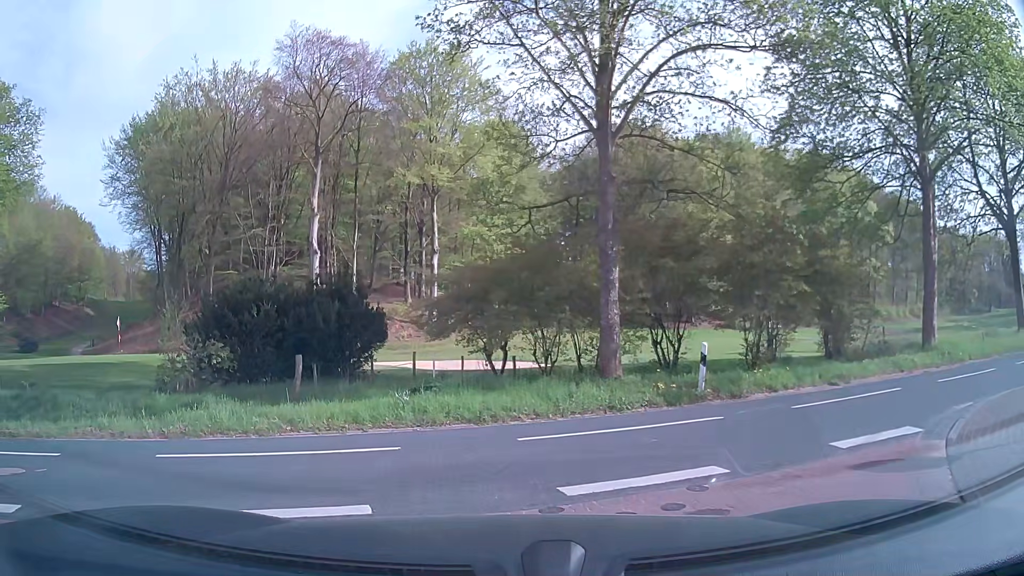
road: residential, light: Day
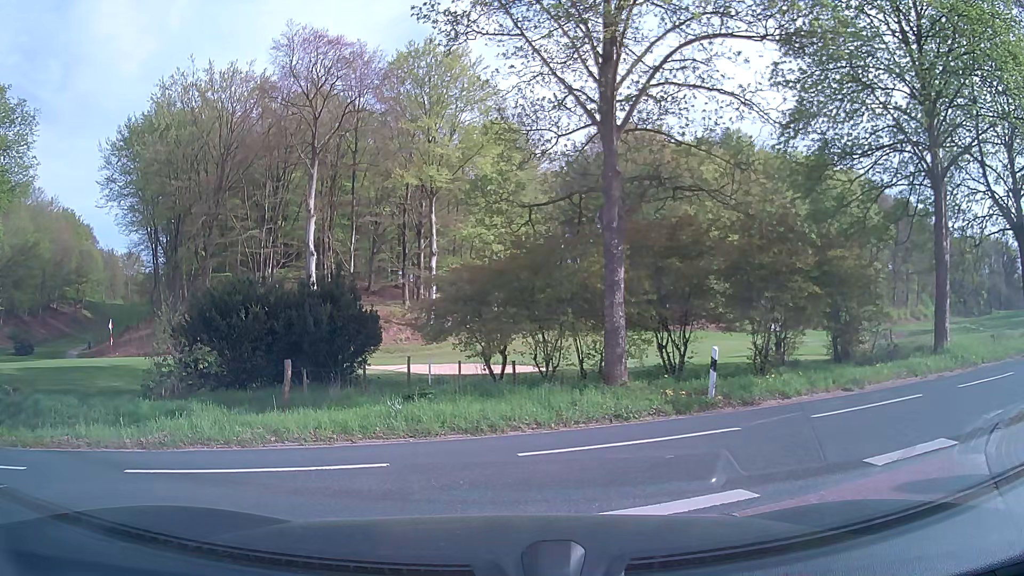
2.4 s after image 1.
(0.0, +0.8) m; 0°
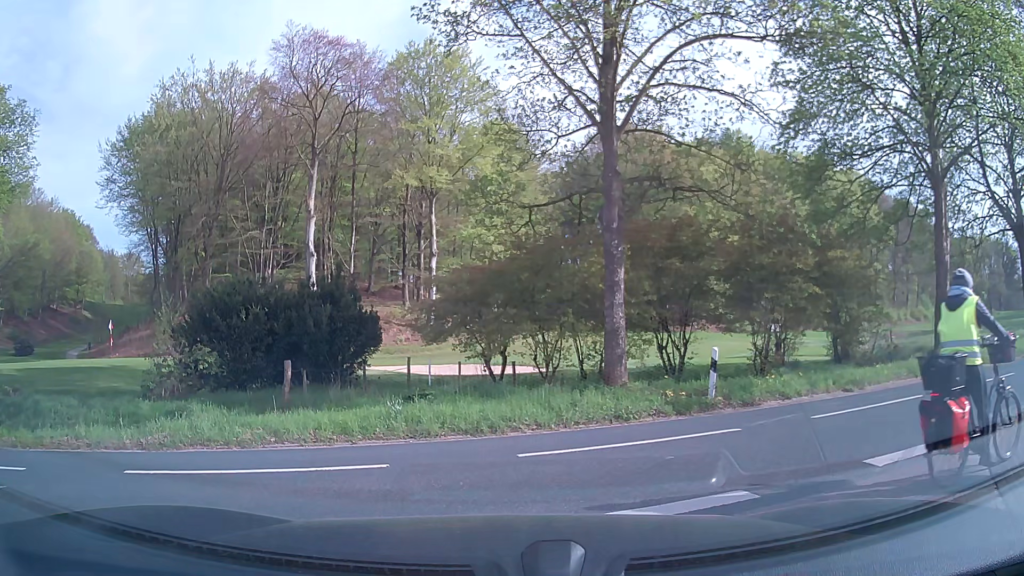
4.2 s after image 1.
(0.0, 0.0) m; 0°
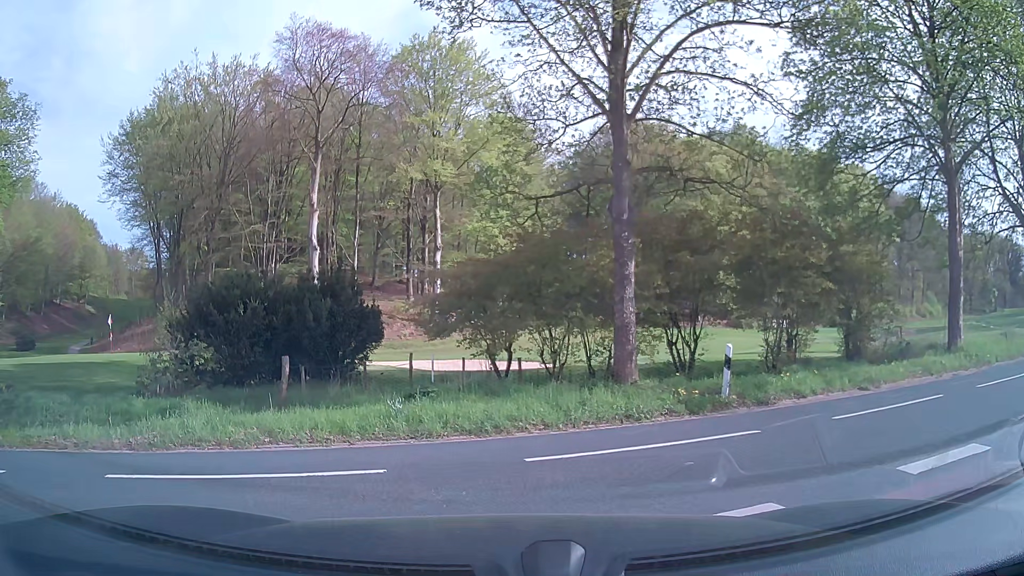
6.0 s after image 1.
(0.0, +0.5) m; 0°
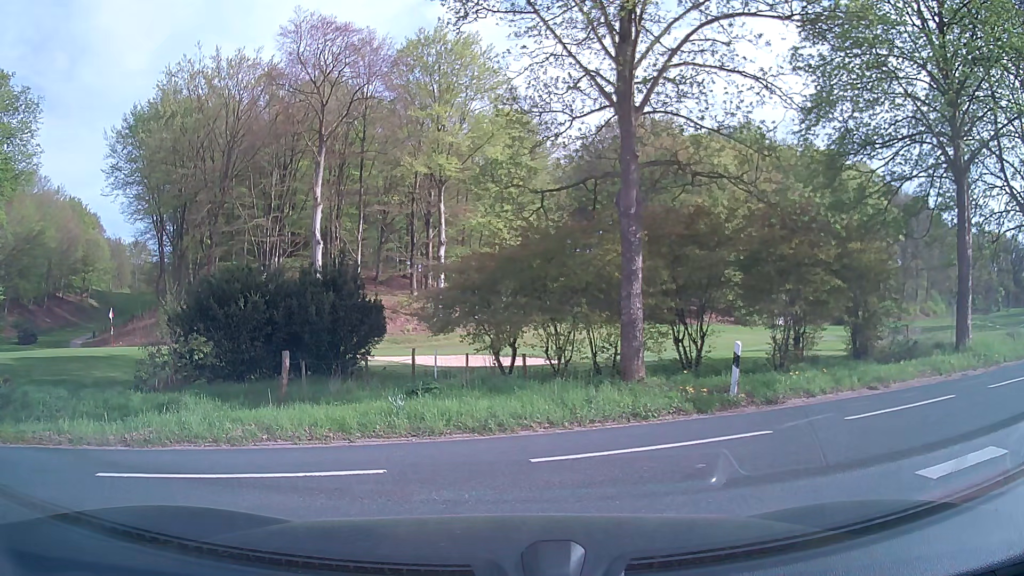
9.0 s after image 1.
(0.0, +0.3) m; 0°
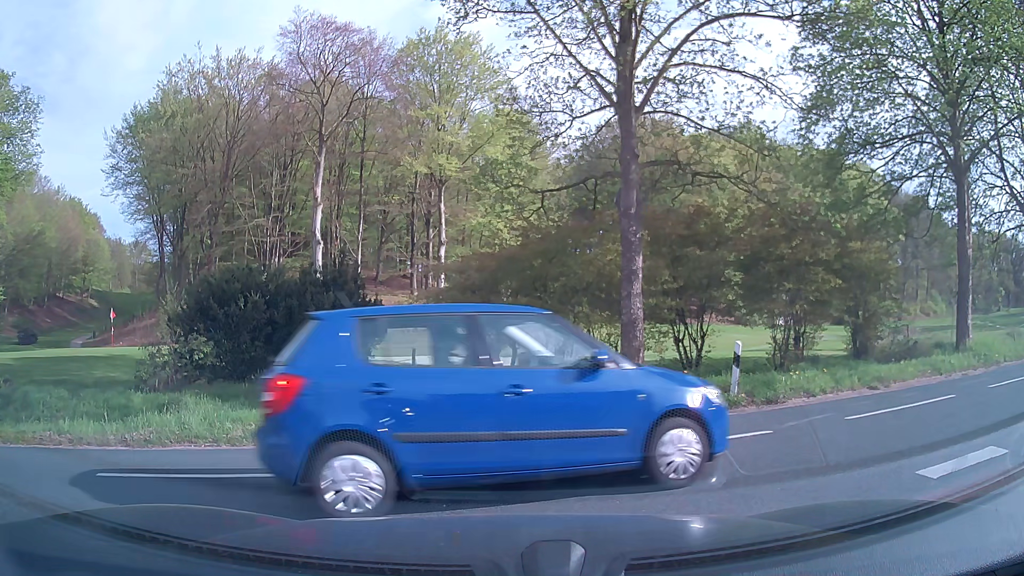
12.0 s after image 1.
(0.0, 0.0) m; 0°
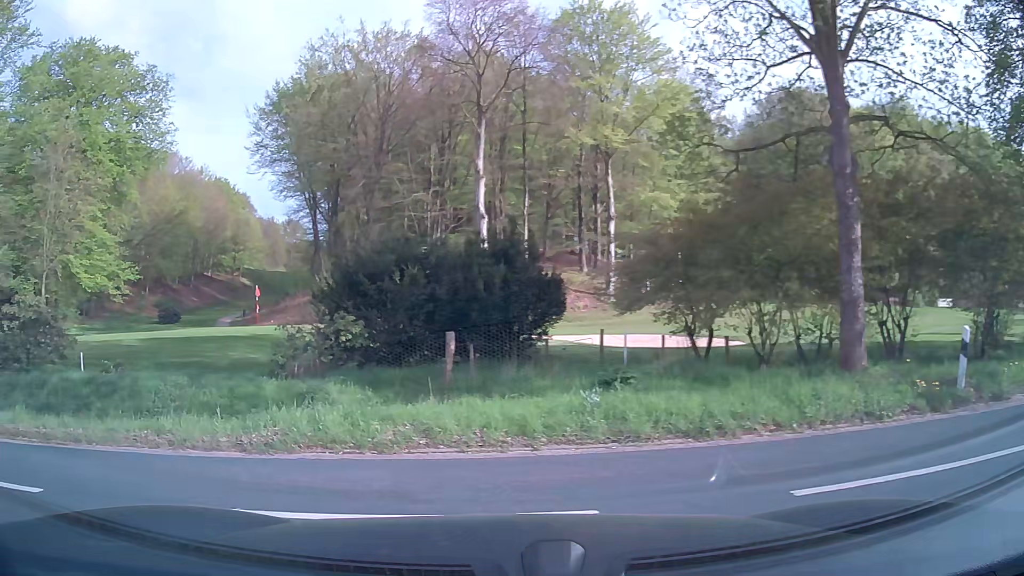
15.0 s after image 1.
(-0.2, +2.2) m; -16°
